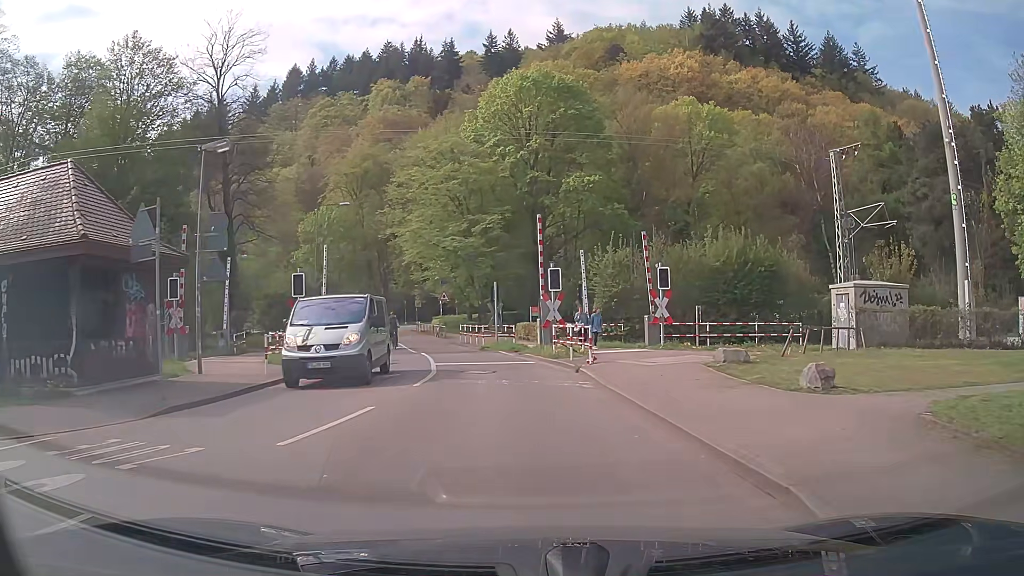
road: unclassified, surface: asphalt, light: Day
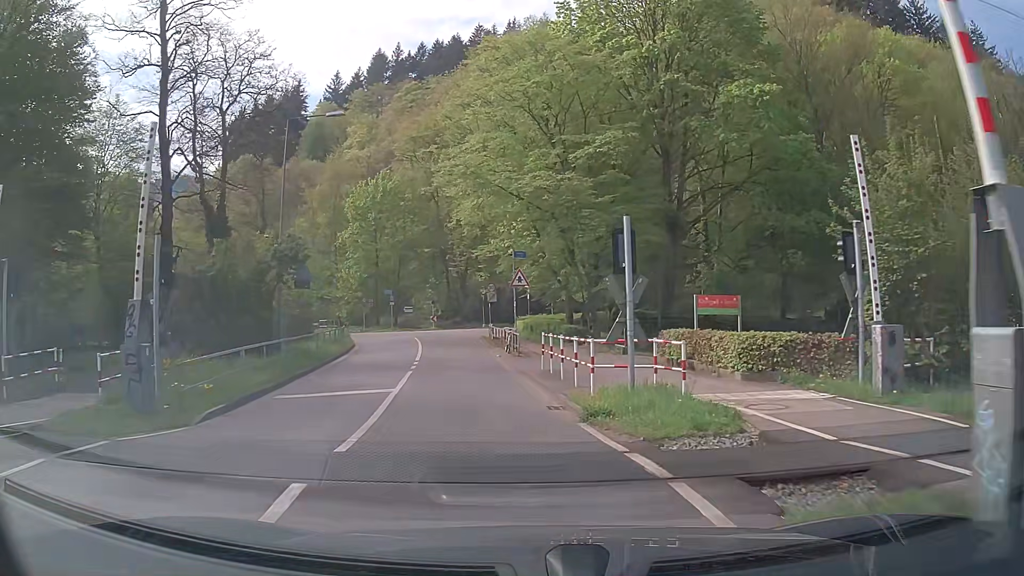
(-1.3, +21.2) m; -10°
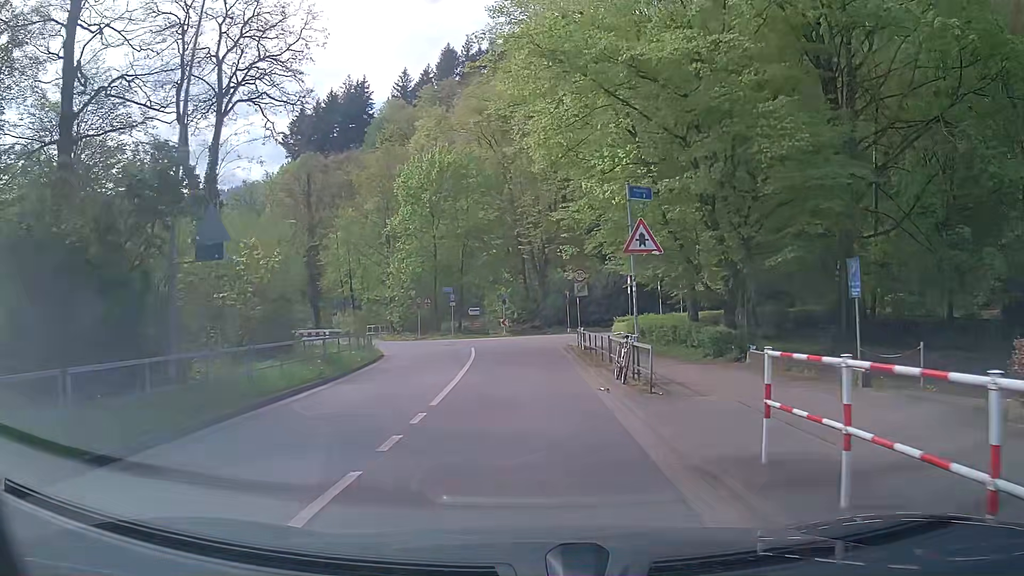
(-0.7, +12.9) m; -7°
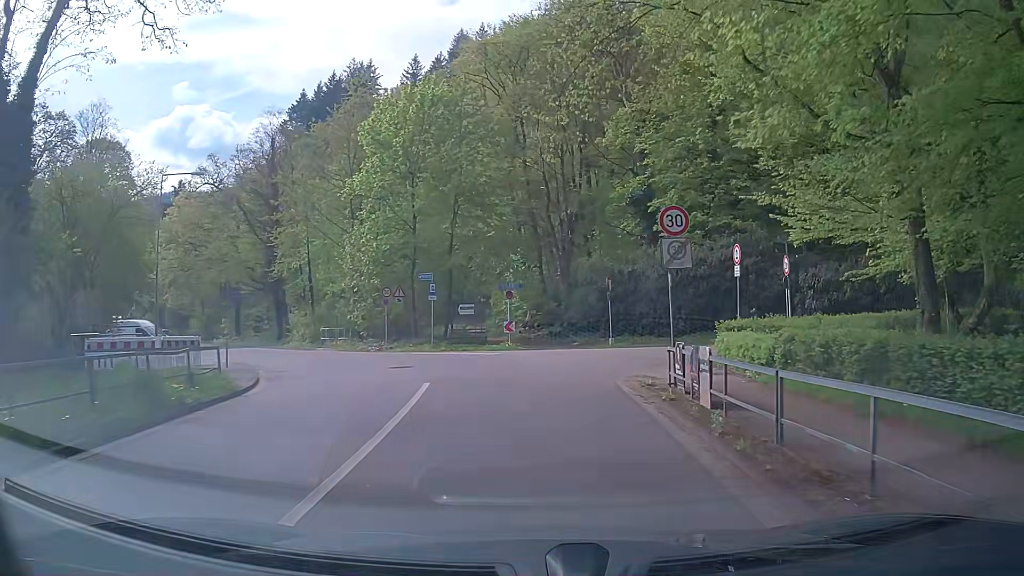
(-0.1, +17.2) m; 0°
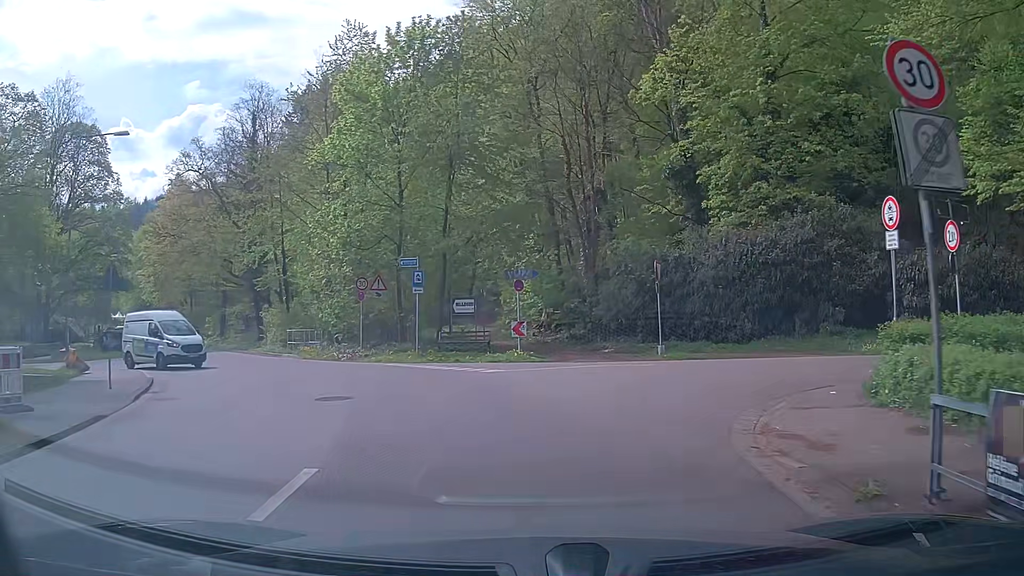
(-0.1, +8.3) m; -2°
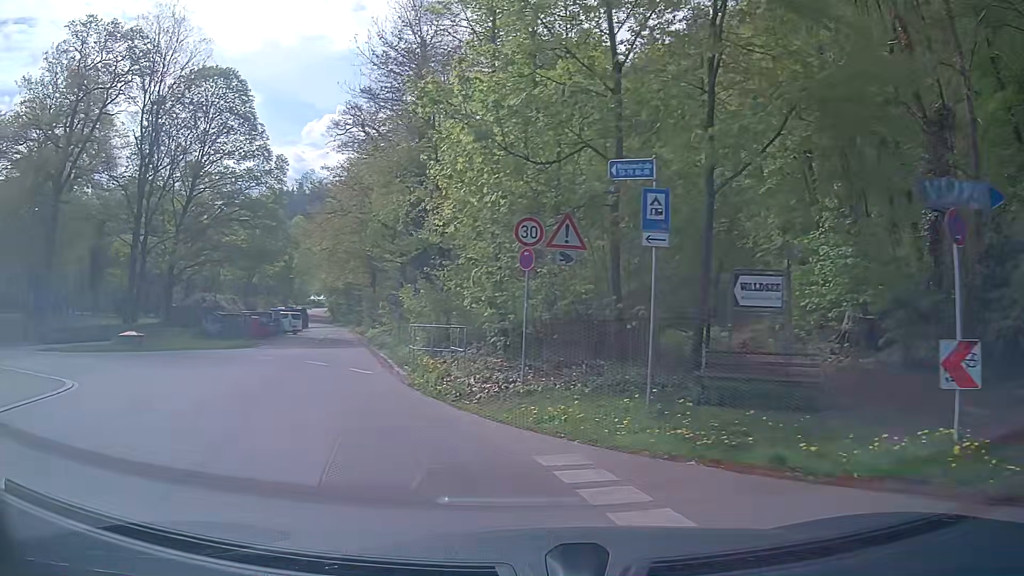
(-1.9, +15.8) m; -20°
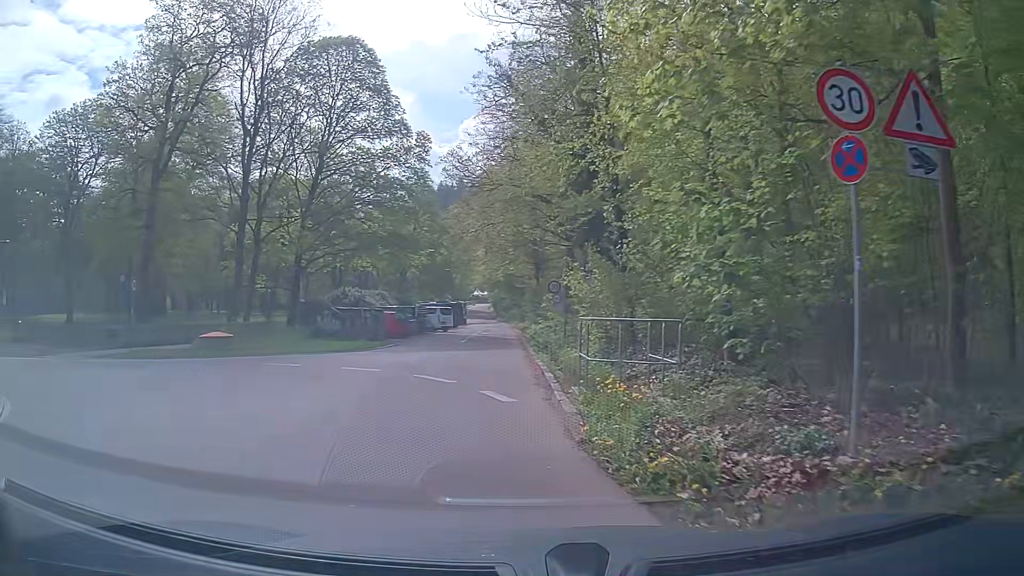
(-0.8, +7.7) m; -13°
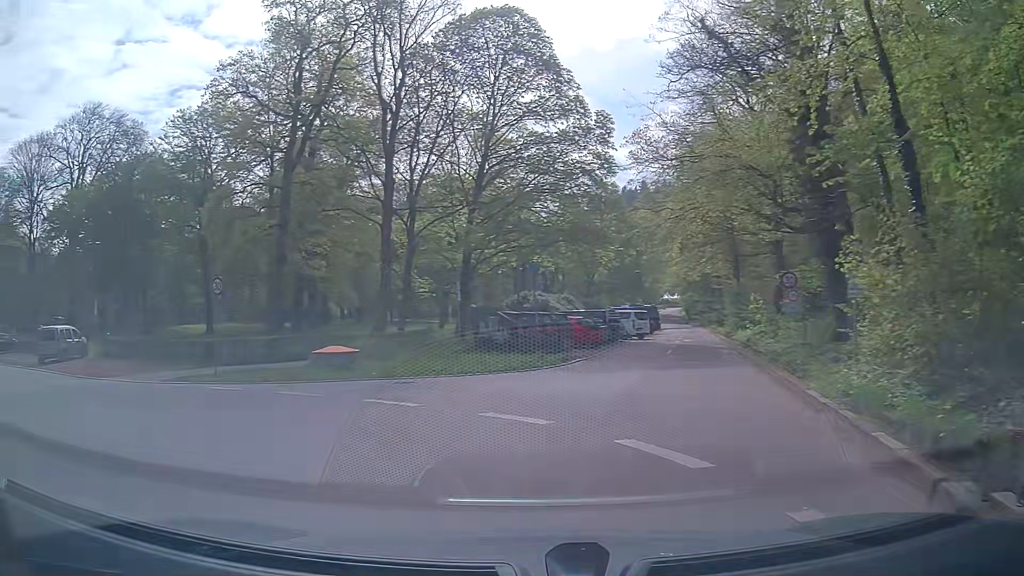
(-0.9, +7.4) m; -15°
